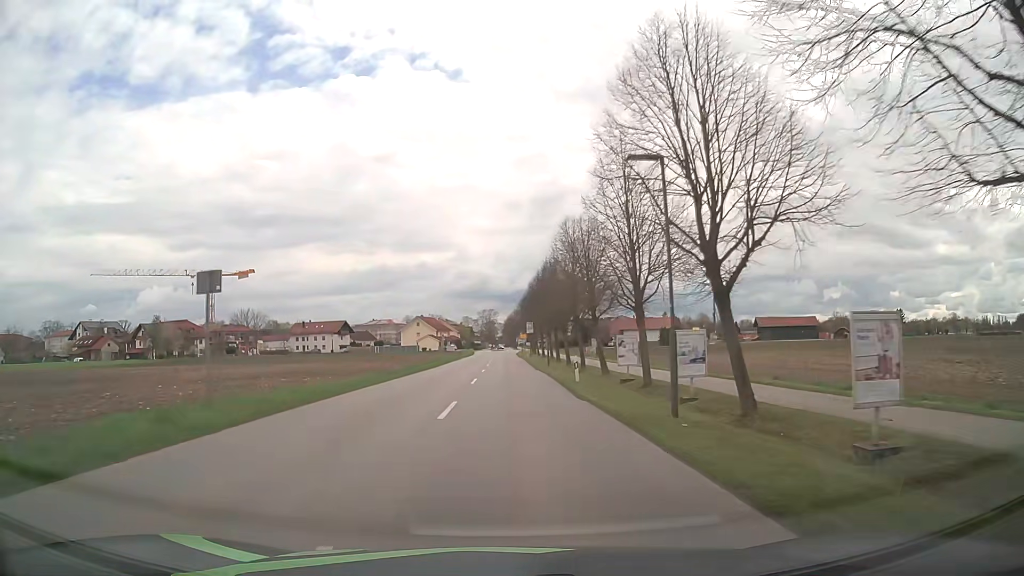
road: residential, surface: asphalt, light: Day
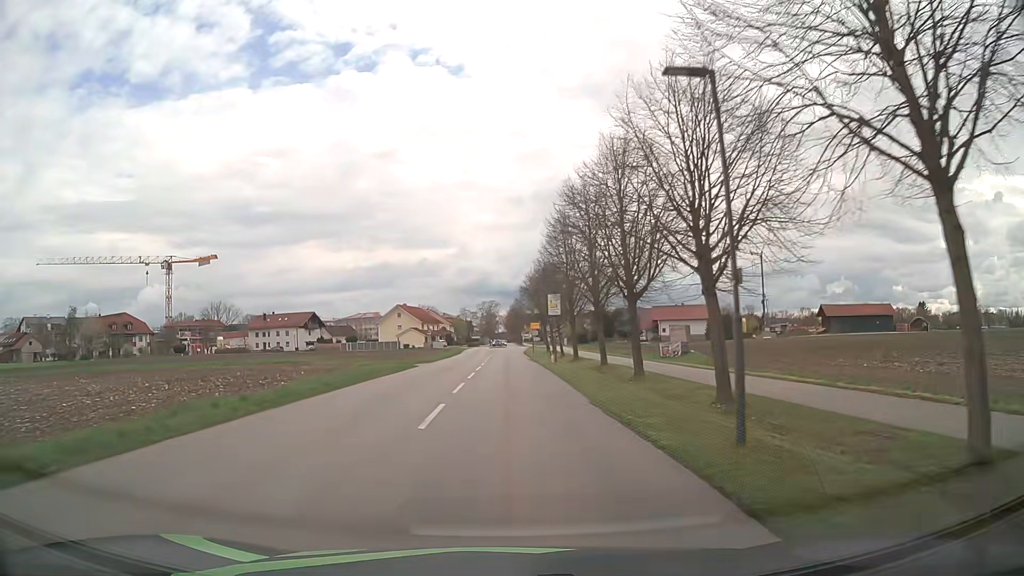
(-0.2, +38.2) m; -1°
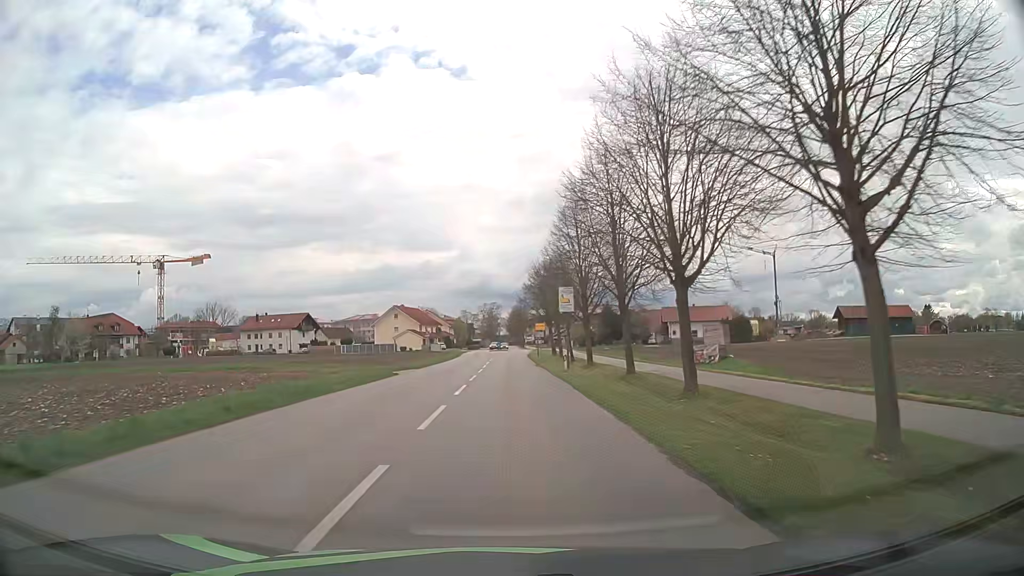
(0.0, +7.1) m; 0°
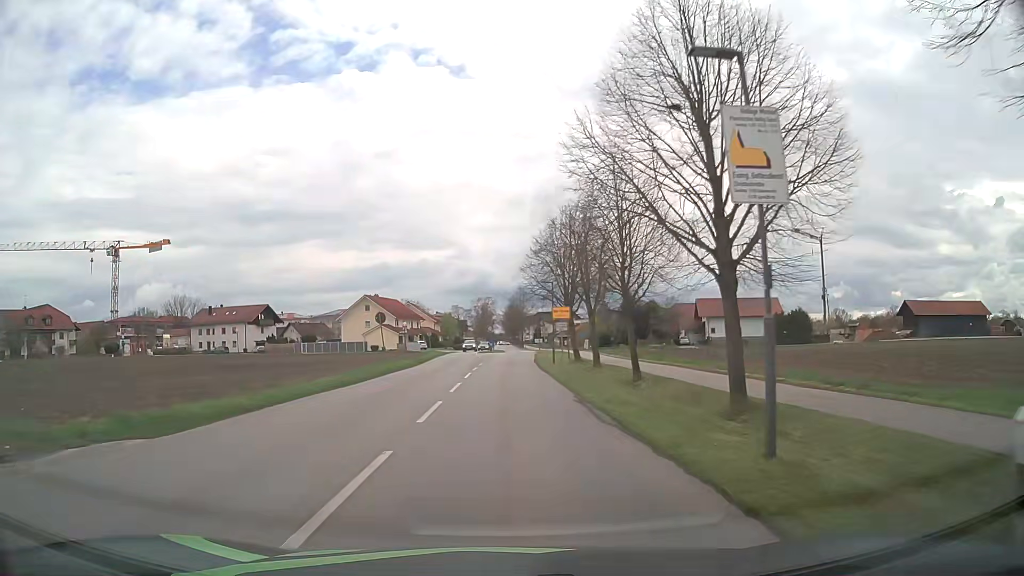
(+0.2, +27.1) m; 0°
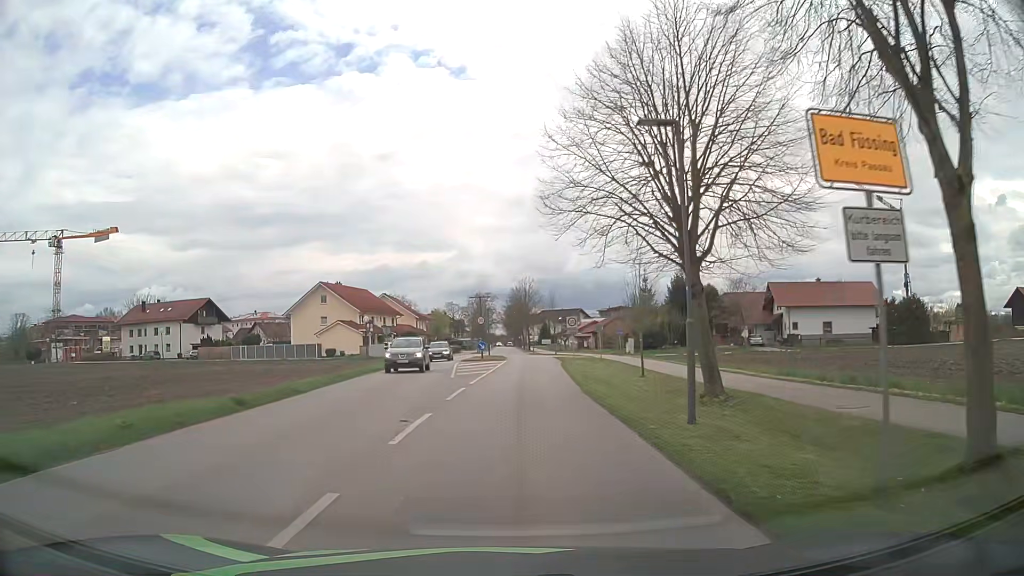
(+0.2, +30.3) m; +1°
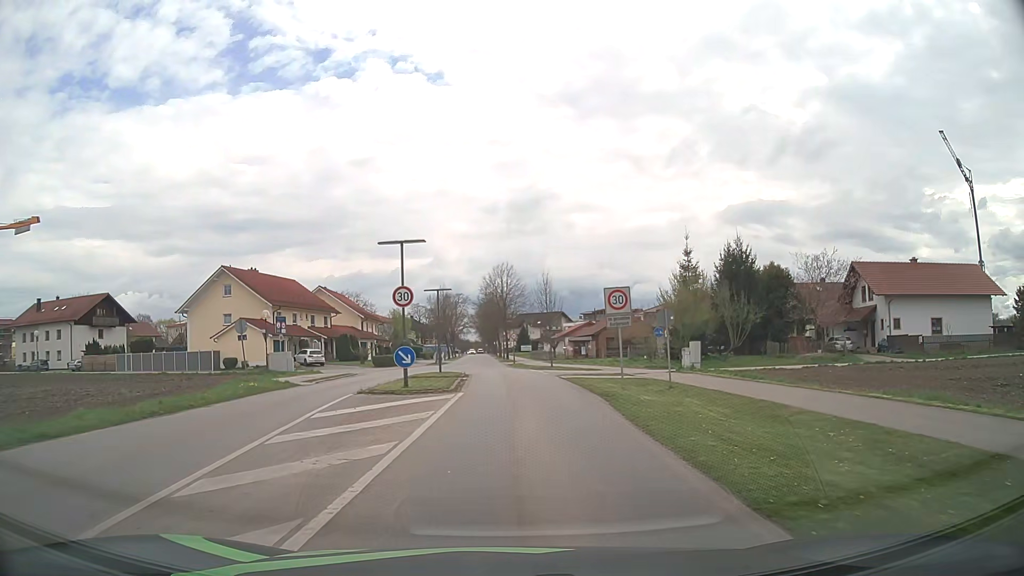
(+0.2, +25.7) m; +2°
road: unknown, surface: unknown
